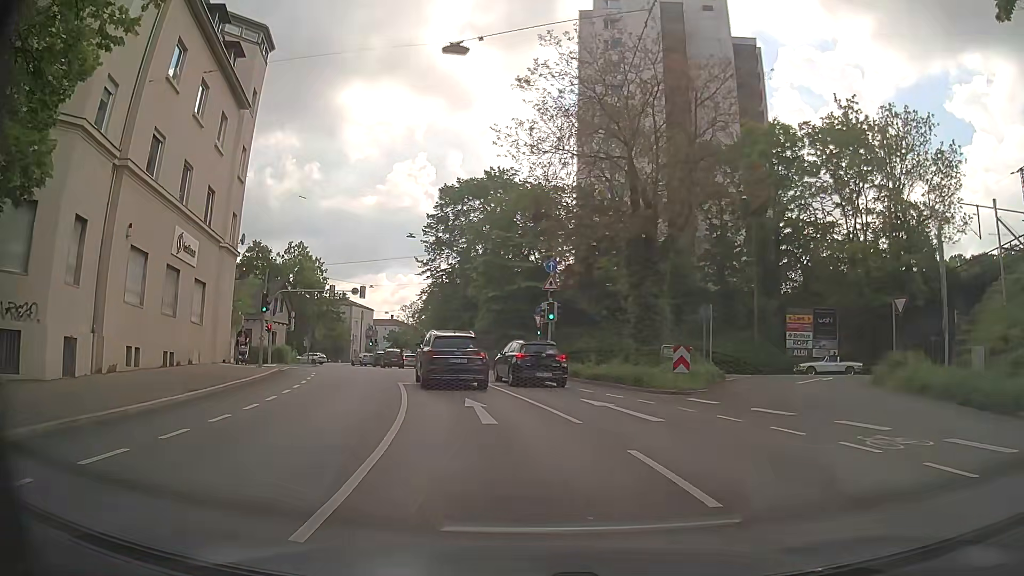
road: secondary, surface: asphalt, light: Day
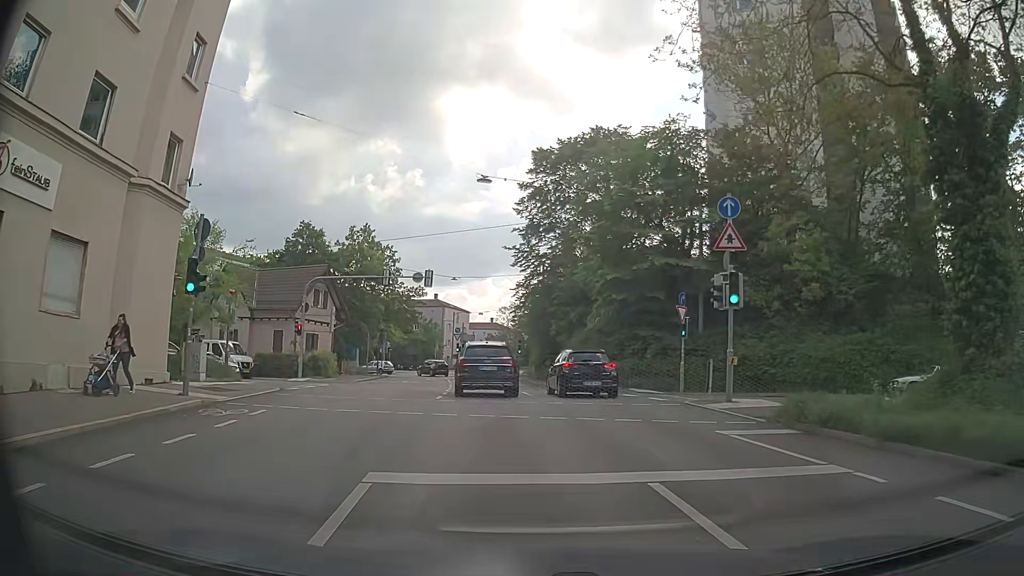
(-1.2, +14.8) m; -8°
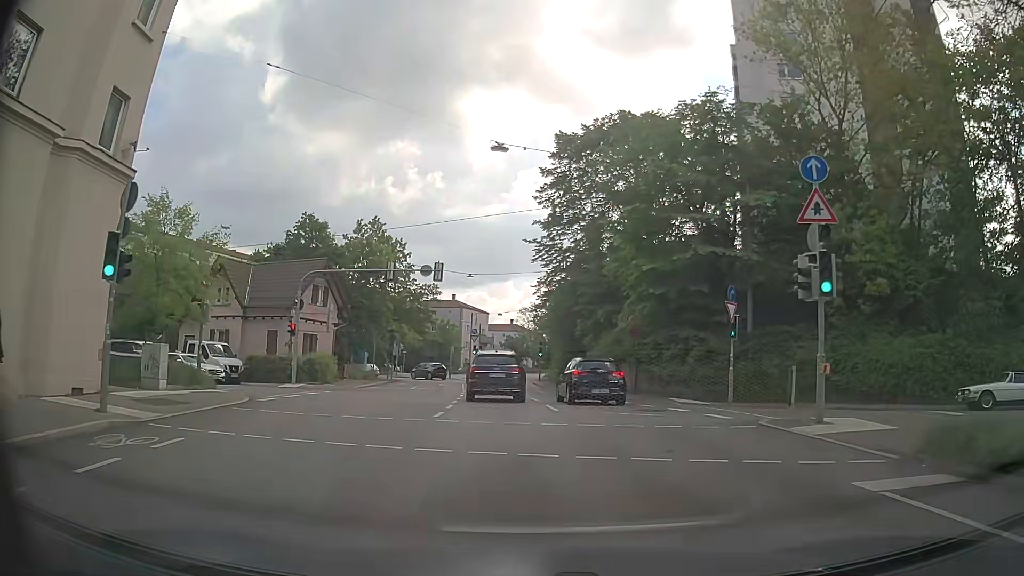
(-0.1, +4.4) m; -2°
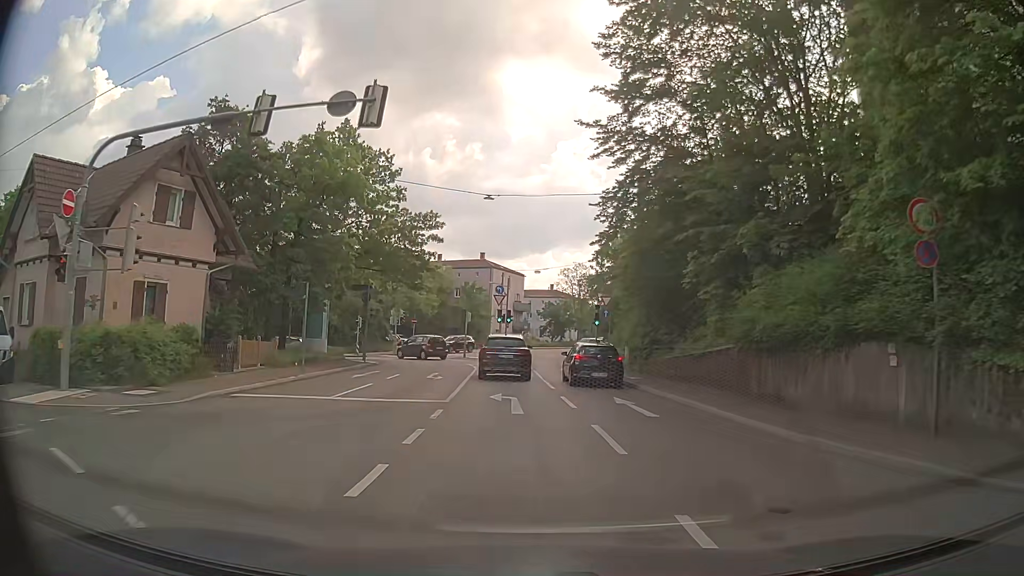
(-0.8, +20.8) m; -4°
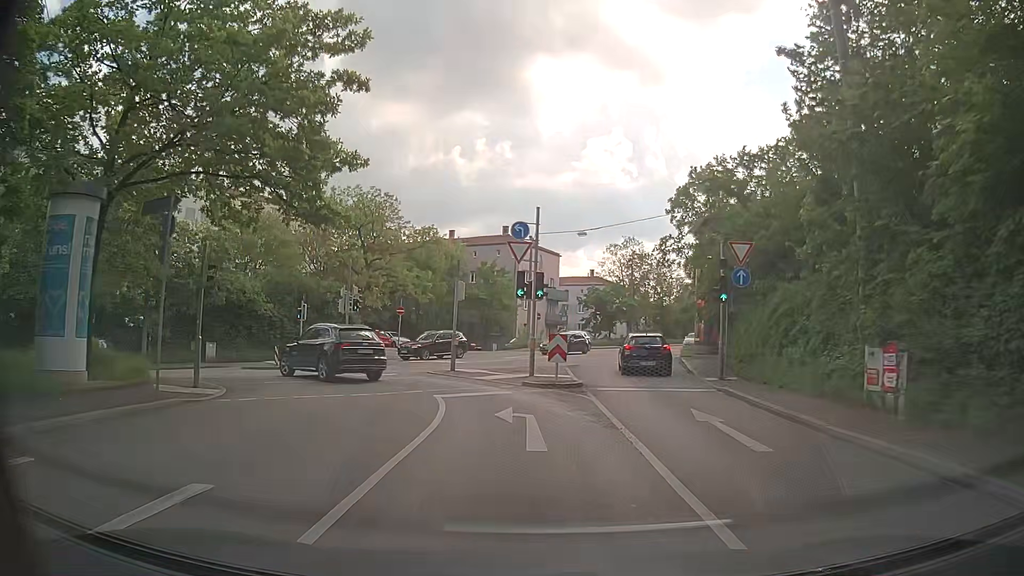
(-0.5, +22.8) m; -2°
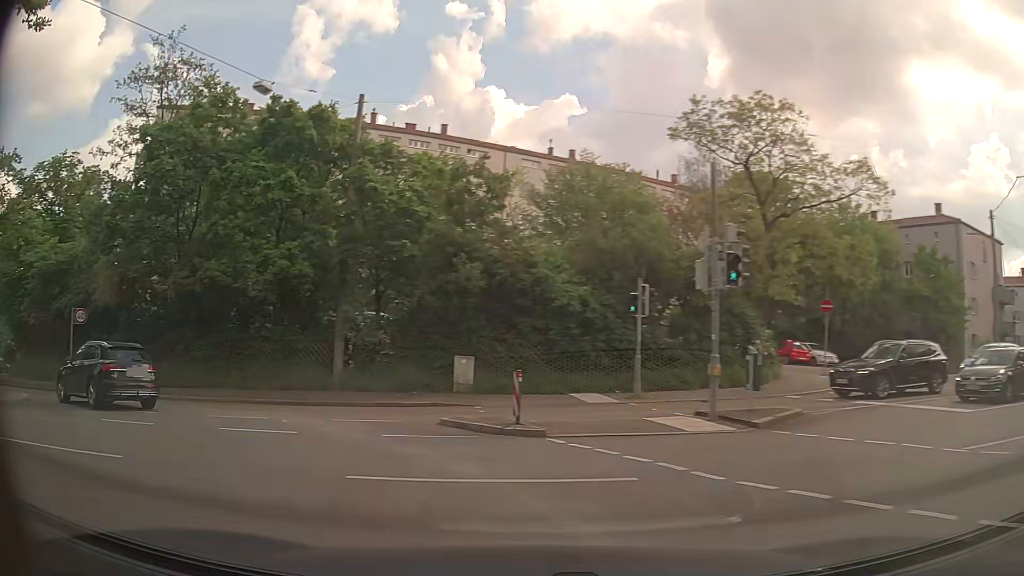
(-3.2, +19.1) m; -35°
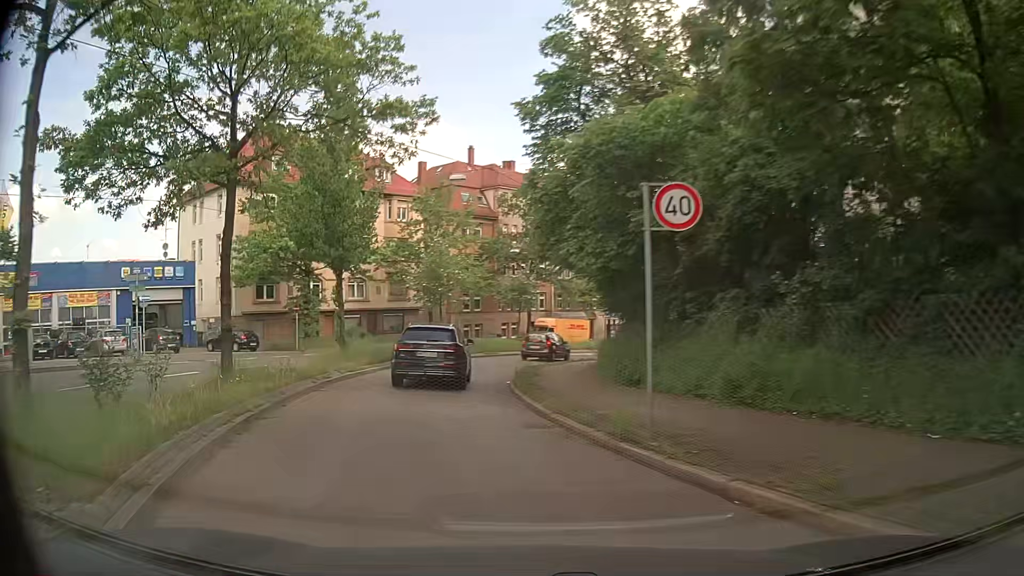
(-9.8, +16.1) m; -59°
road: secondary_link
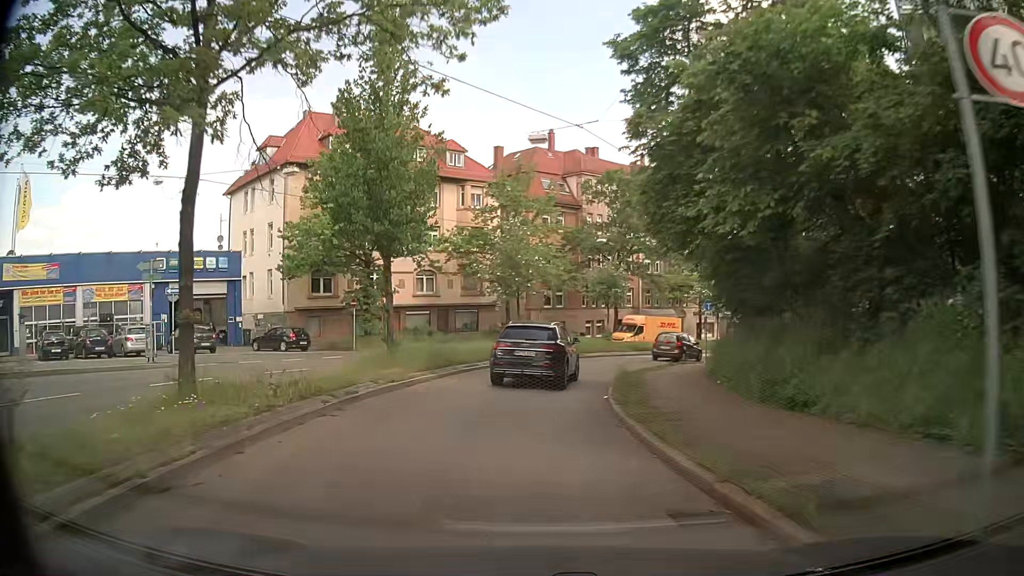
(-0.4, +5.1) m; -7°
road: secondary
